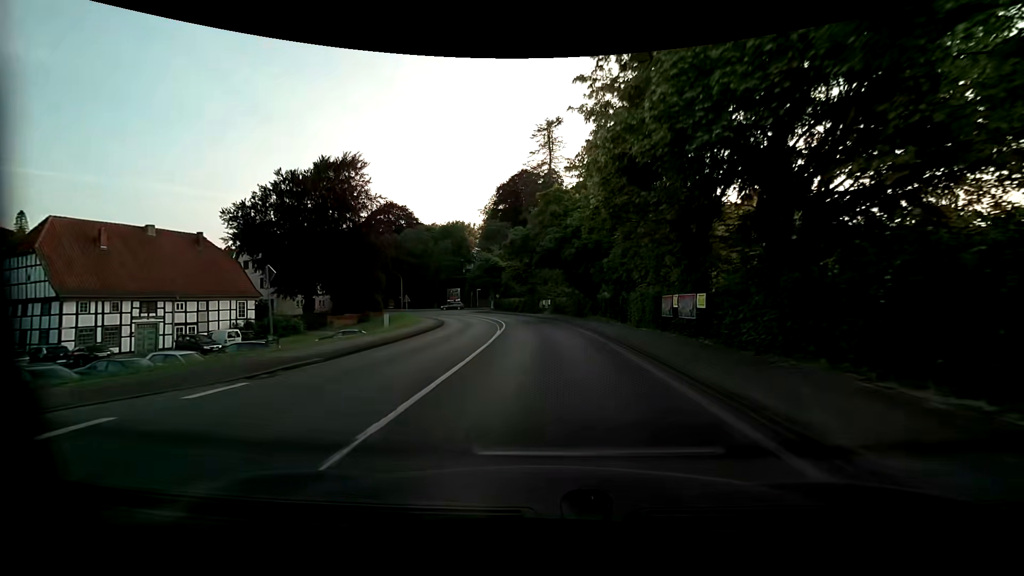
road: primary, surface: asphalt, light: Day
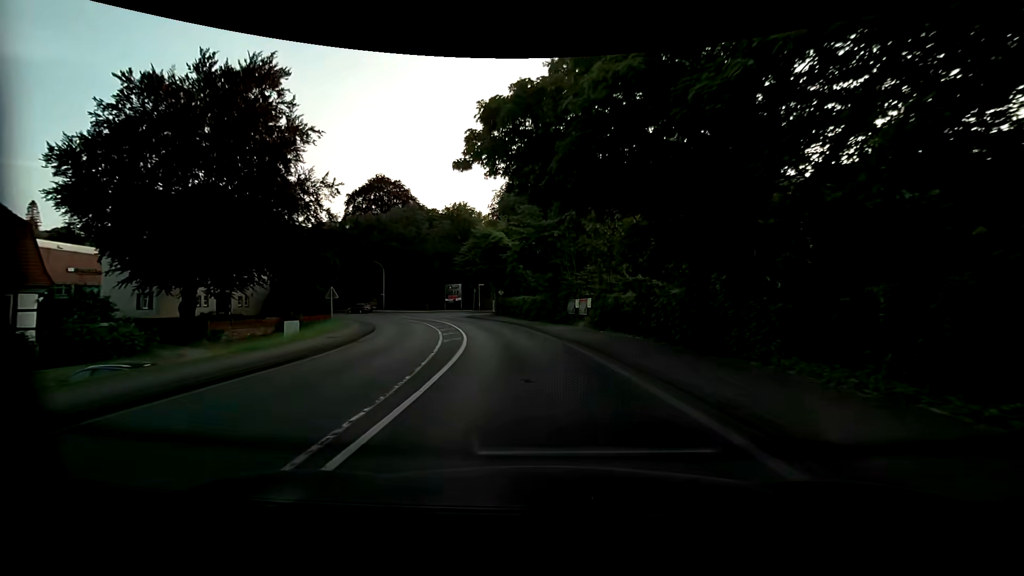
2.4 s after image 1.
(-0.3, +26.0) m; -3°
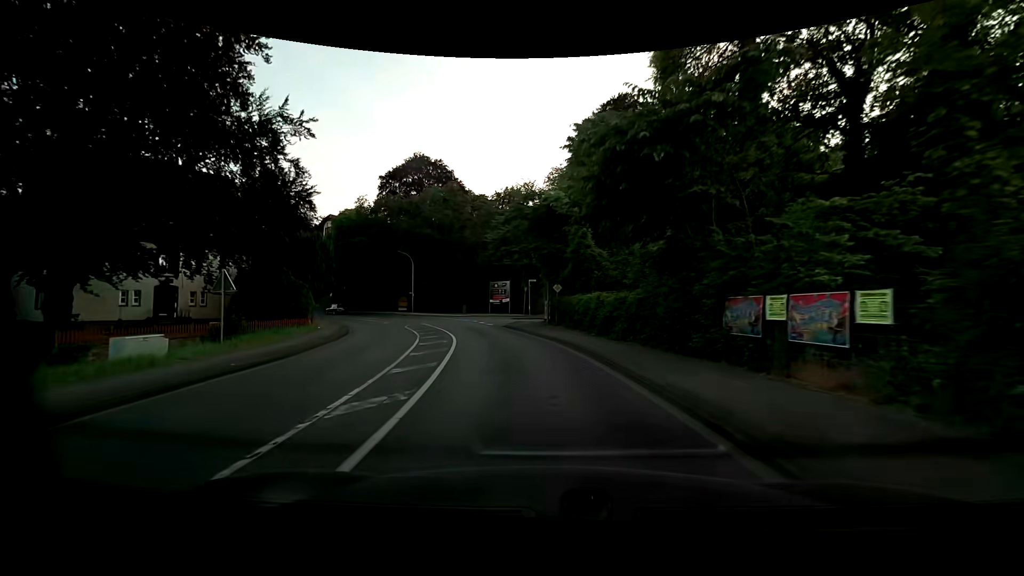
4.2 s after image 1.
(-0.9, +17.5) m; -5°
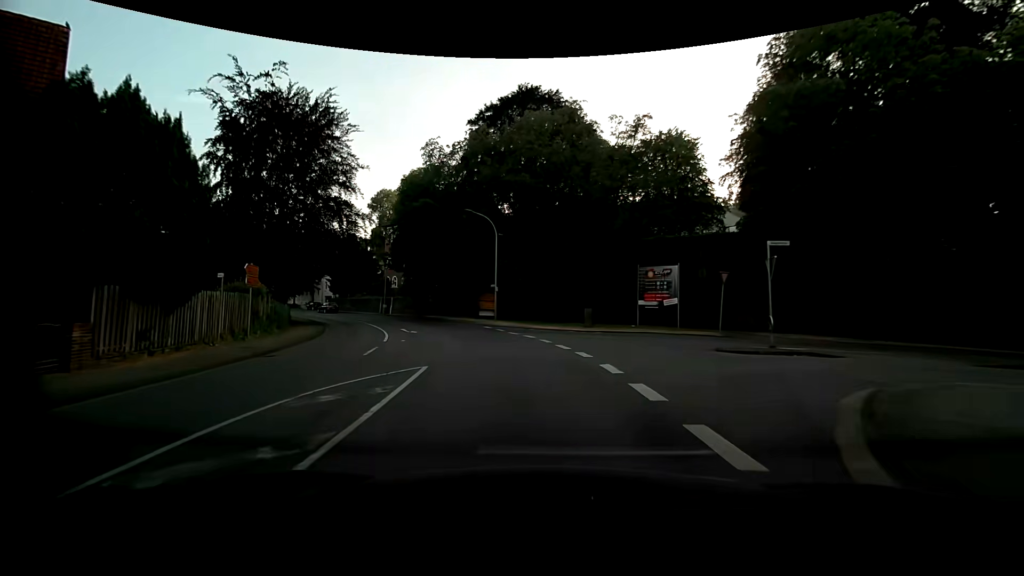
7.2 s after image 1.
(-4.0, +29.3) m; -16°
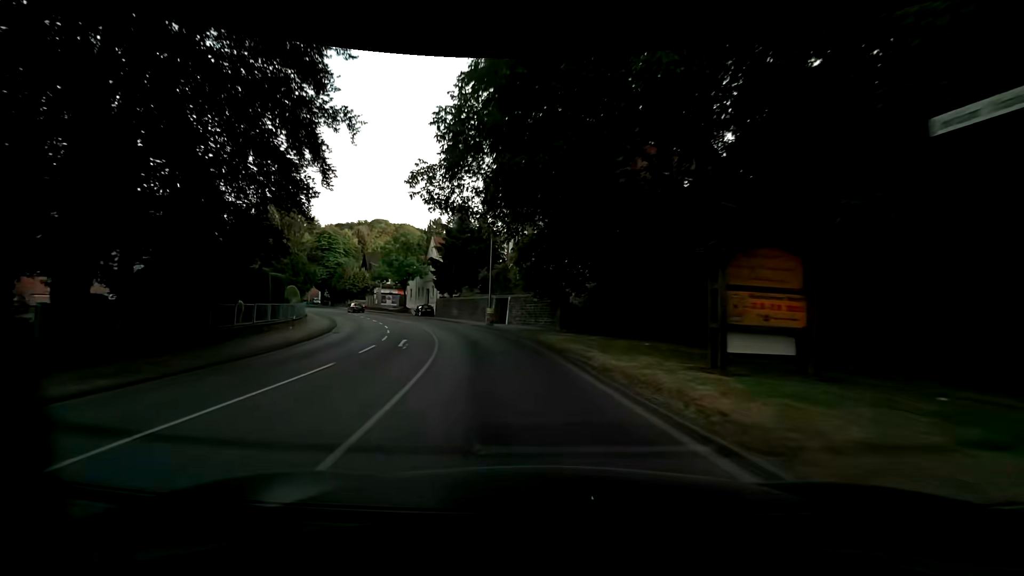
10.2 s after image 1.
(-4.7, +31.1) m; -19°
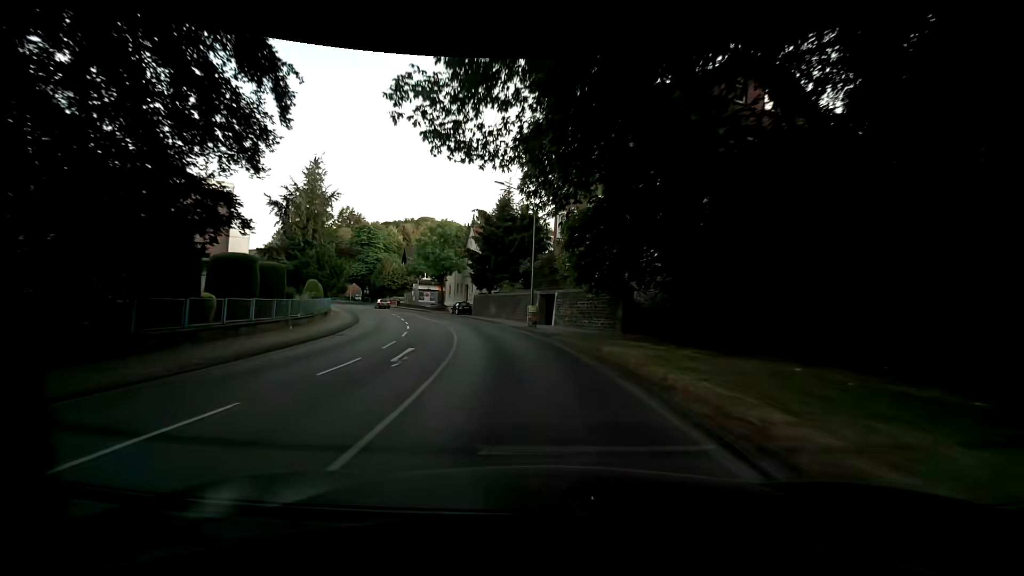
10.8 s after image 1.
(-0.4, +6.5) m; -6°
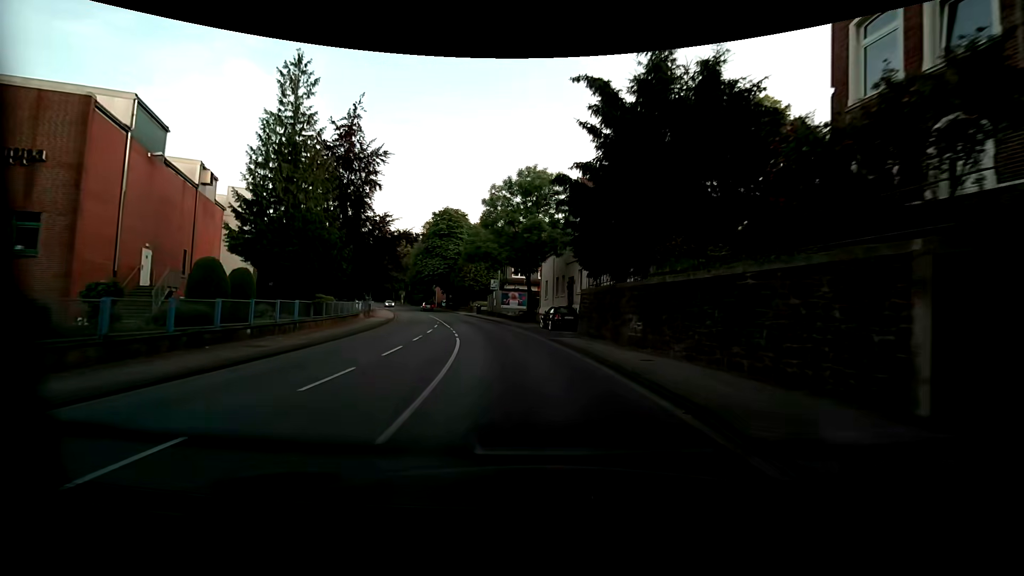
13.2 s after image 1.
(-2.8, +27.0) m; -12°
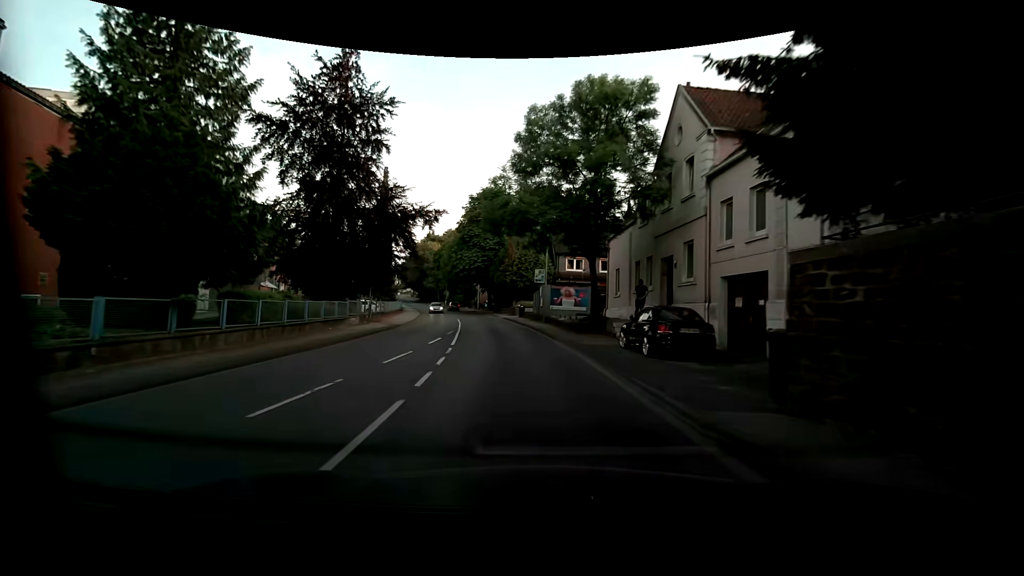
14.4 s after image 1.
(-0.7, +14.6) m; -7°
(0, +10) (-1, +20) (-3, +30) (-4, +40) (-6, +50) (-8, +59) (-10, +69) (-13, +79) (-15, +88) (-18, +98) m
